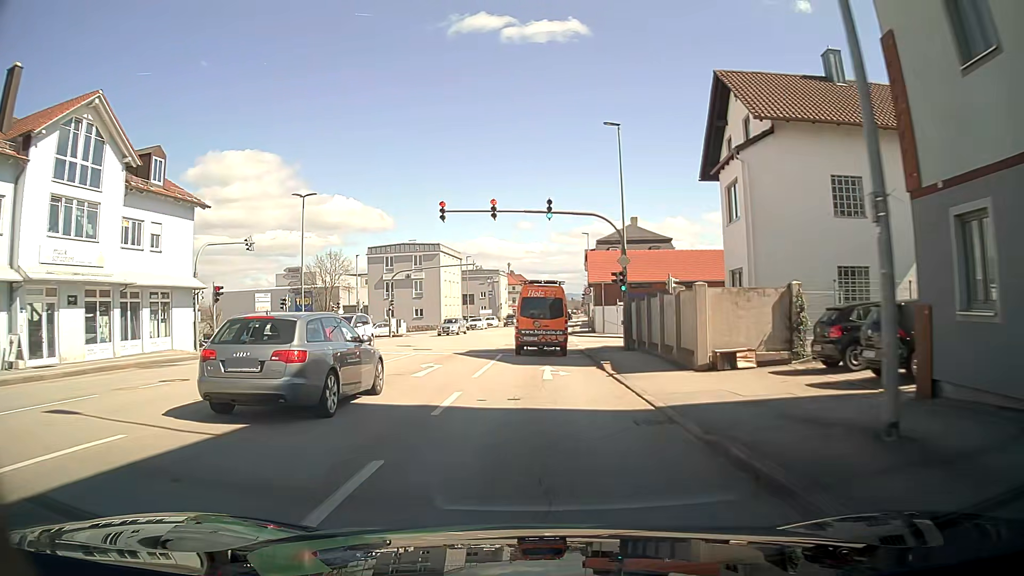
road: tertiary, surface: asphalt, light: Day
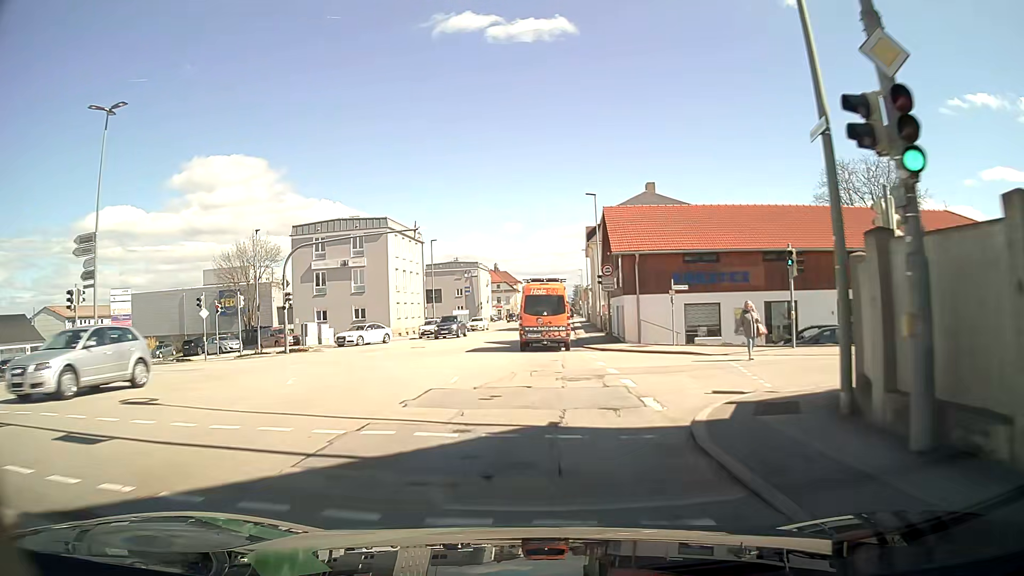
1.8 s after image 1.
(-0.1, +22.7) m; 0°
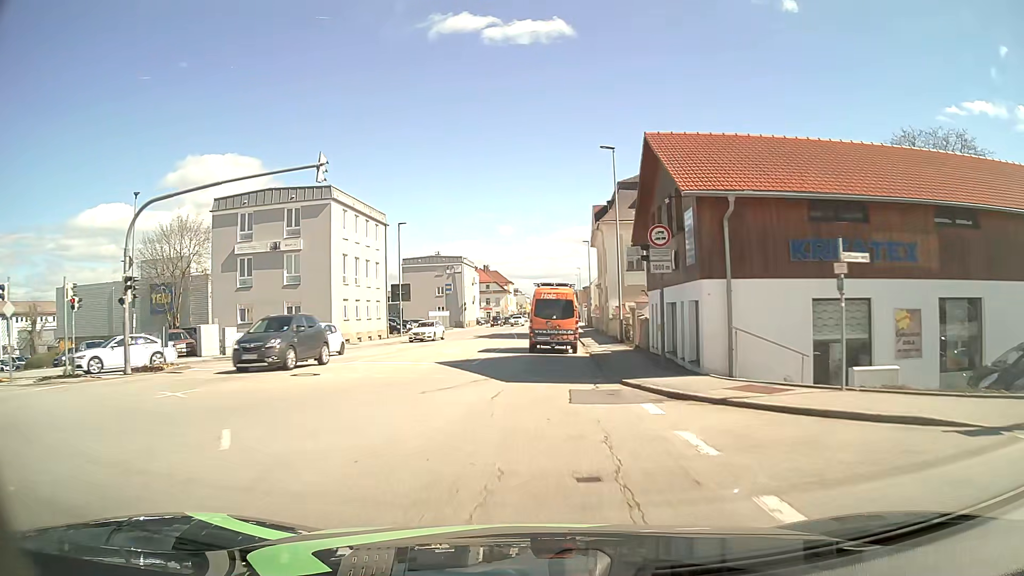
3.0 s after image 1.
(+0.1, +15.0) m; 0°
(0, +10) (0, +20) (+1, +30) (+1, +40) (+1, +50) (+2, +60) (+2, +70) (+2, +80) (+2, +90) (+2, +100) m
